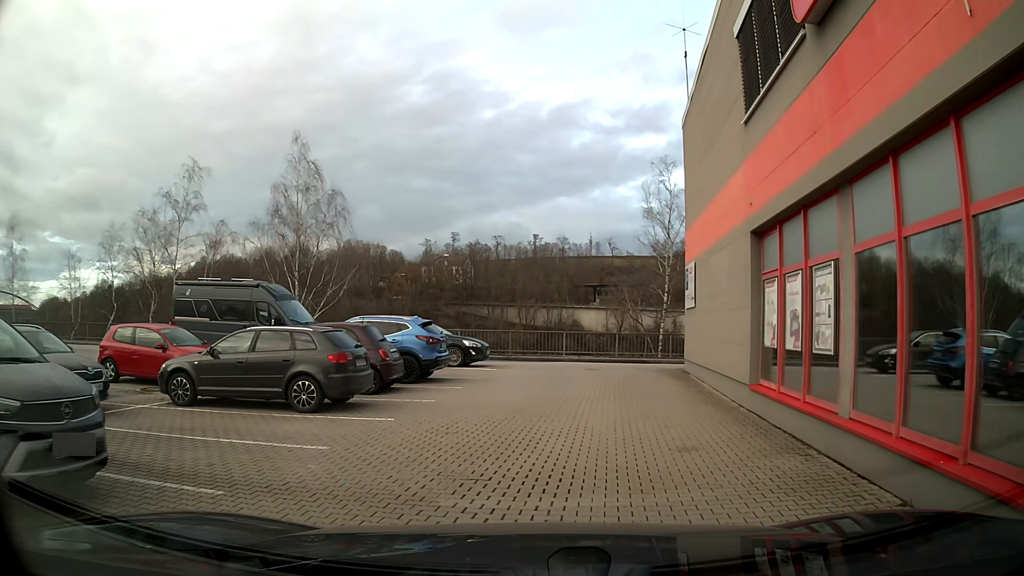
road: primary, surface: asphalt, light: Day
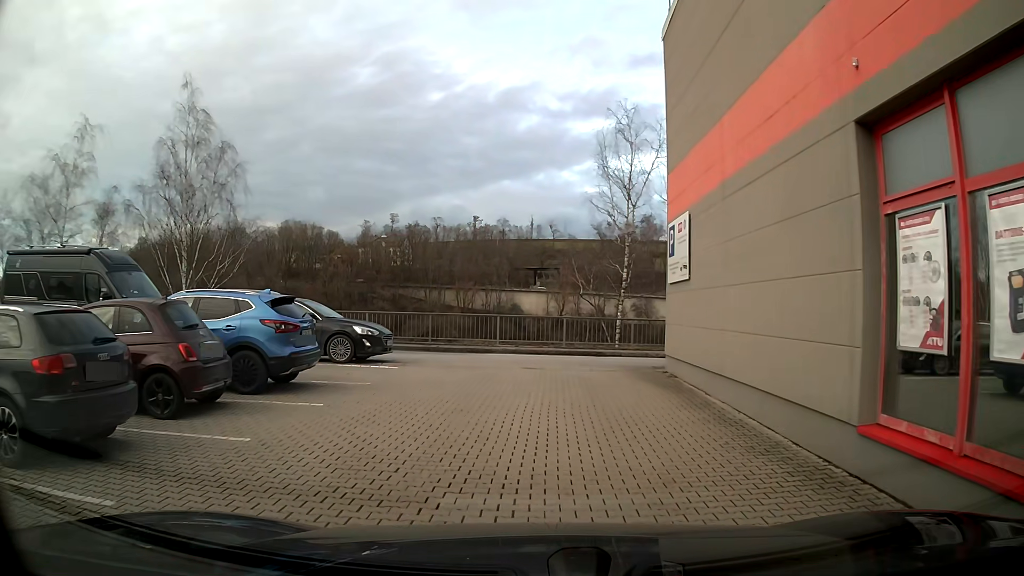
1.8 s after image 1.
(+0.2, +6.0) m; +3°
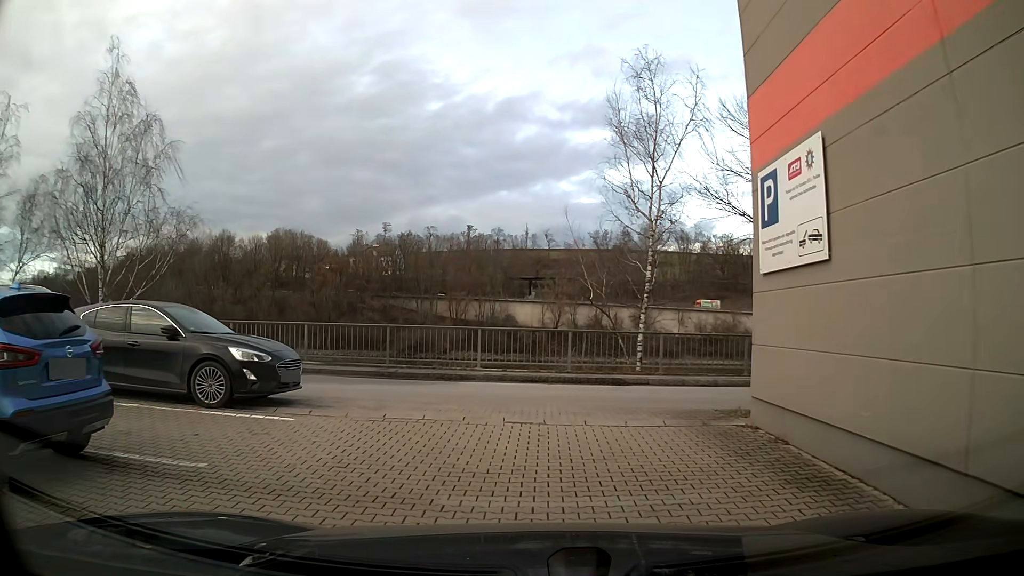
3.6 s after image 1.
(+0.1, +6.0) m; +1°
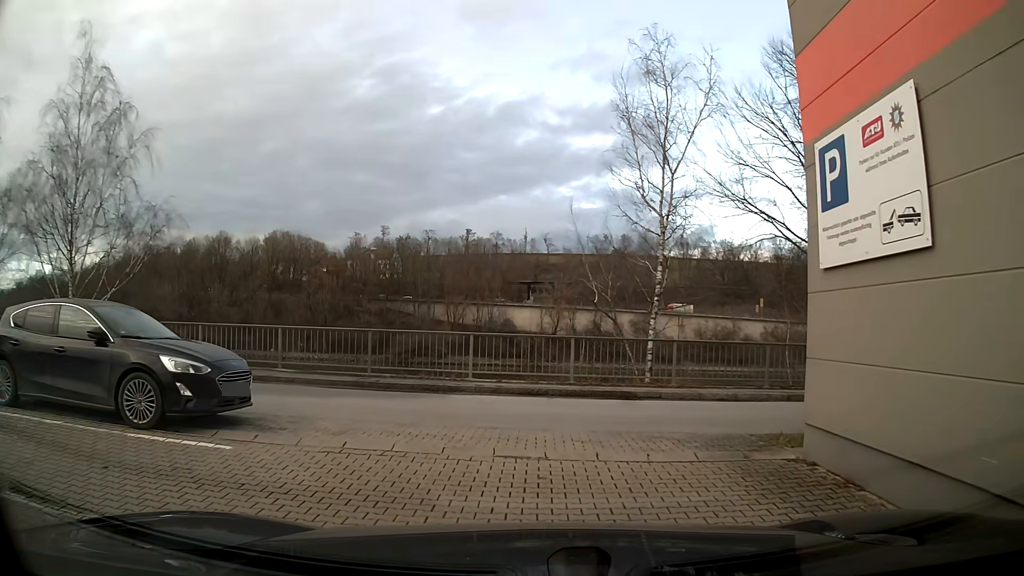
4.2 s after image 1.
(0.0, +1.8) m; 0°
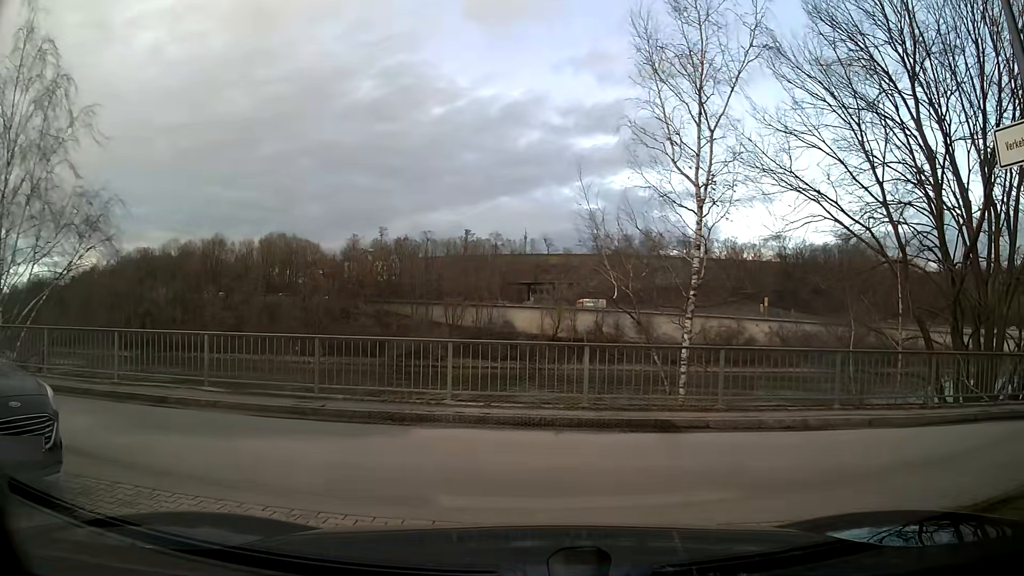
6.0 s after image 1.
(0.0, +3.7) m; +1°
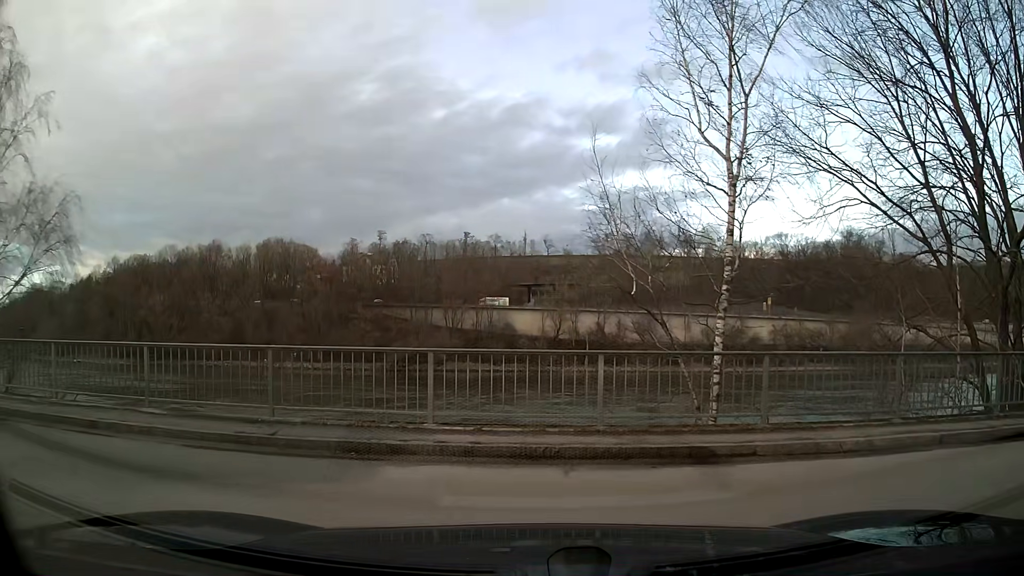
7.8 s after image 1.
(0.0, +2.1) m; 0°
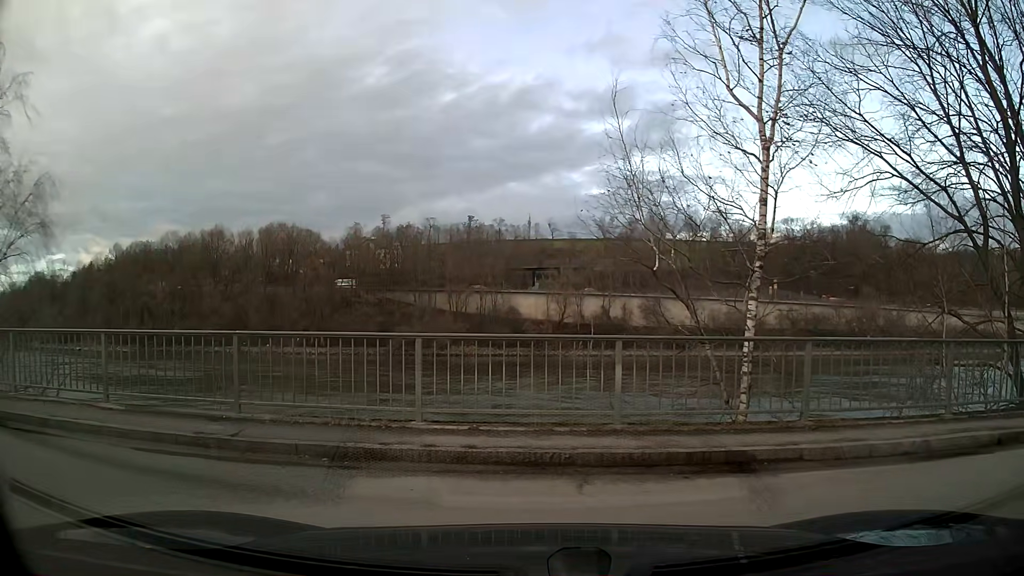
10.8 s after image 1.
(0.0, +1.3) m; 0°
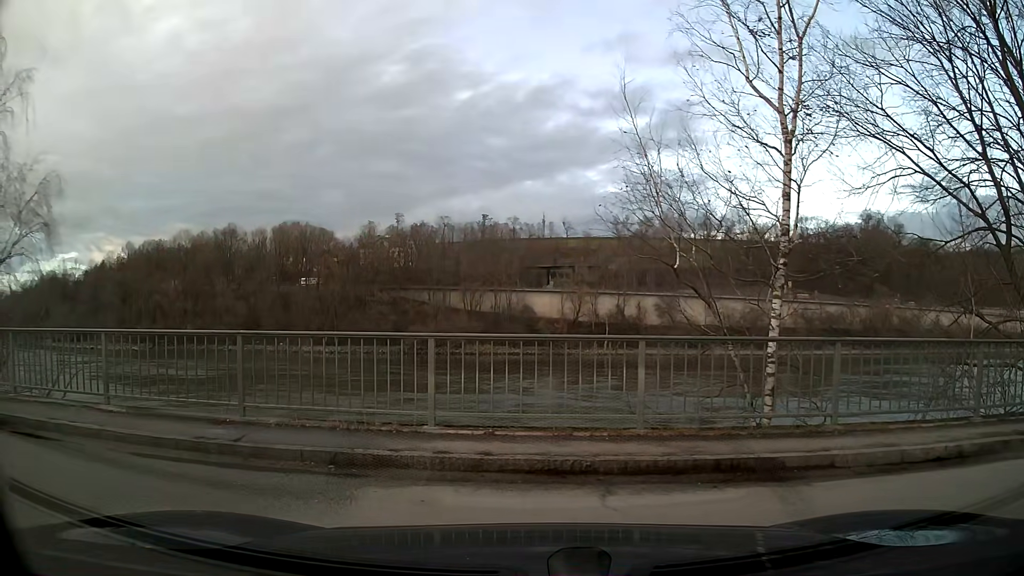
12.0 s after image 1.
(0.0, +0.4) m; 0°
(-7, +5) (-17, +5) (-27, +5) (-37, +5) (-47, +5) (-57, +5) (-67, +5) (-77, +5) (-87, +5) (-97, +3) m
